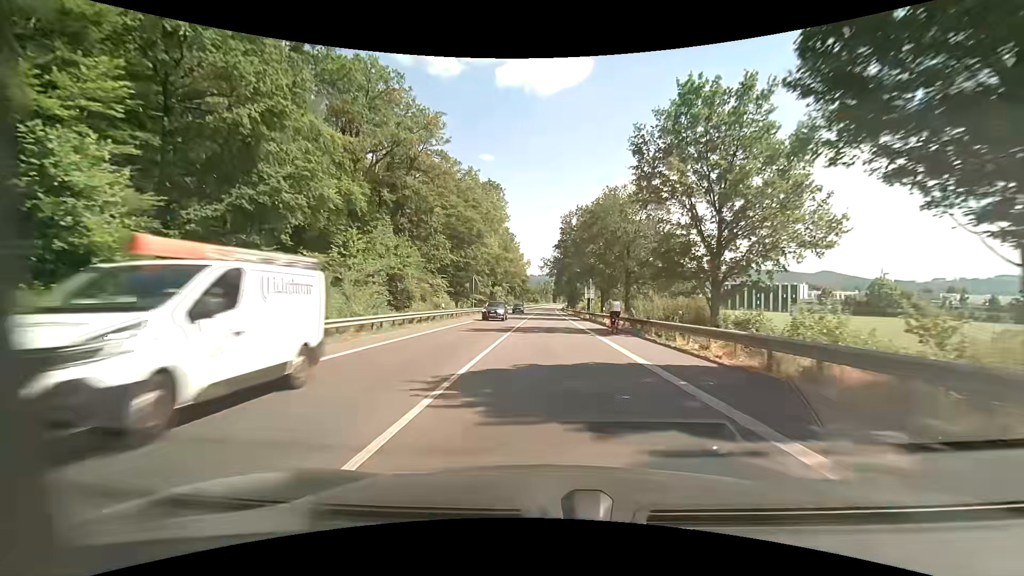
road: primary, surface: asphalt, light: Day
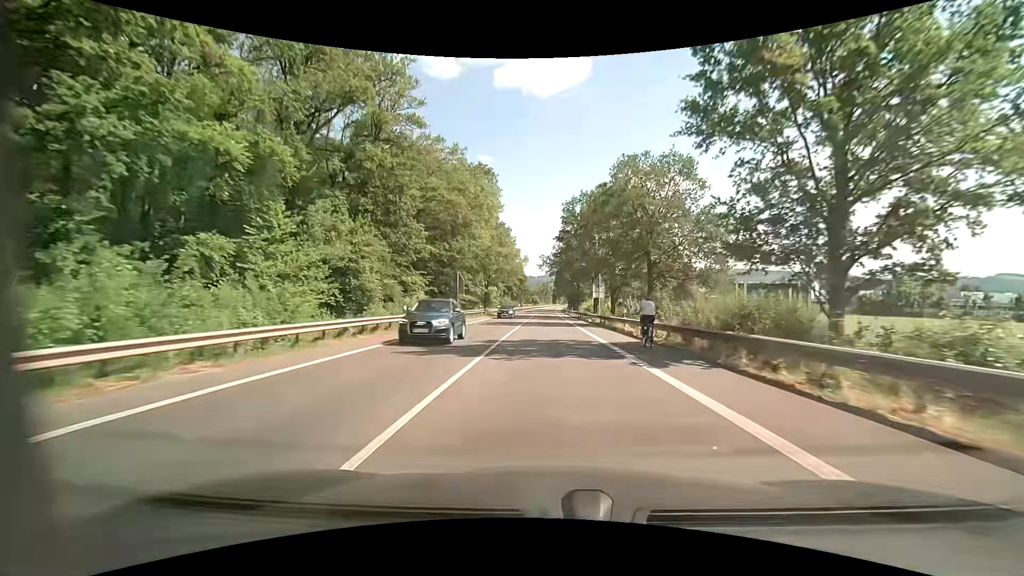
(0.0, +10.5) m; 0°
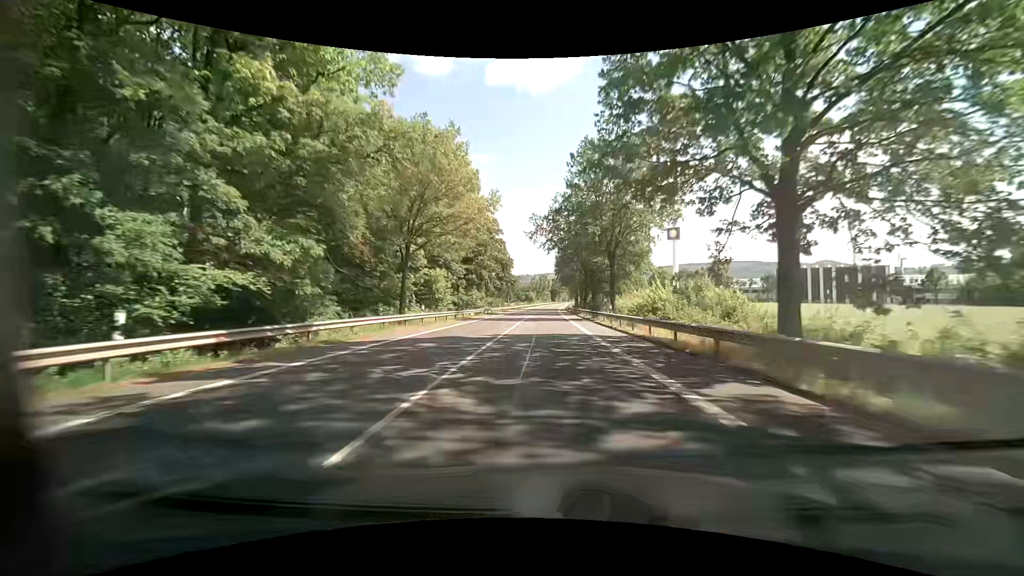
(+0.1, +52.2) m; 0°
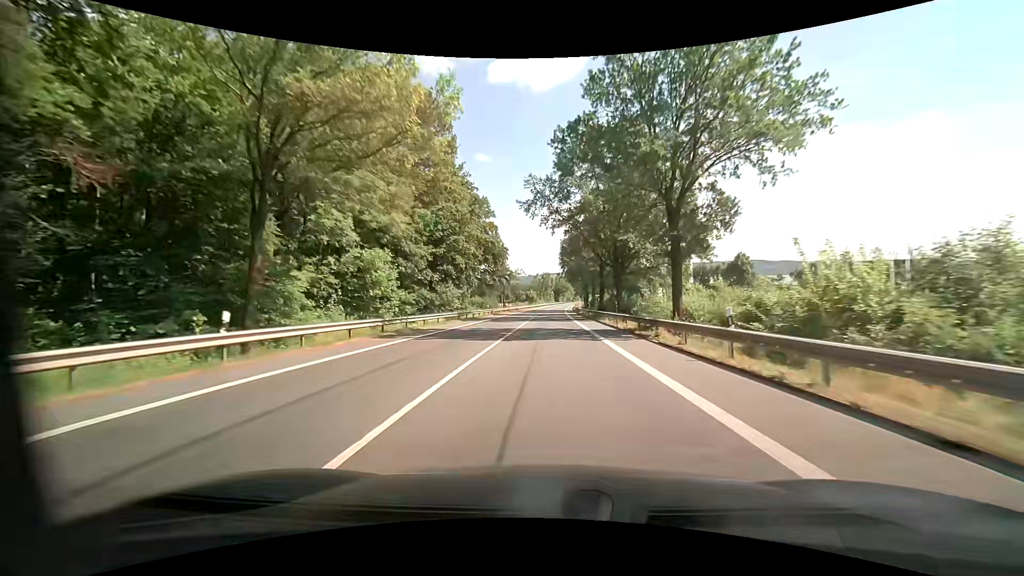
(0.0, +20.9) m; 0°
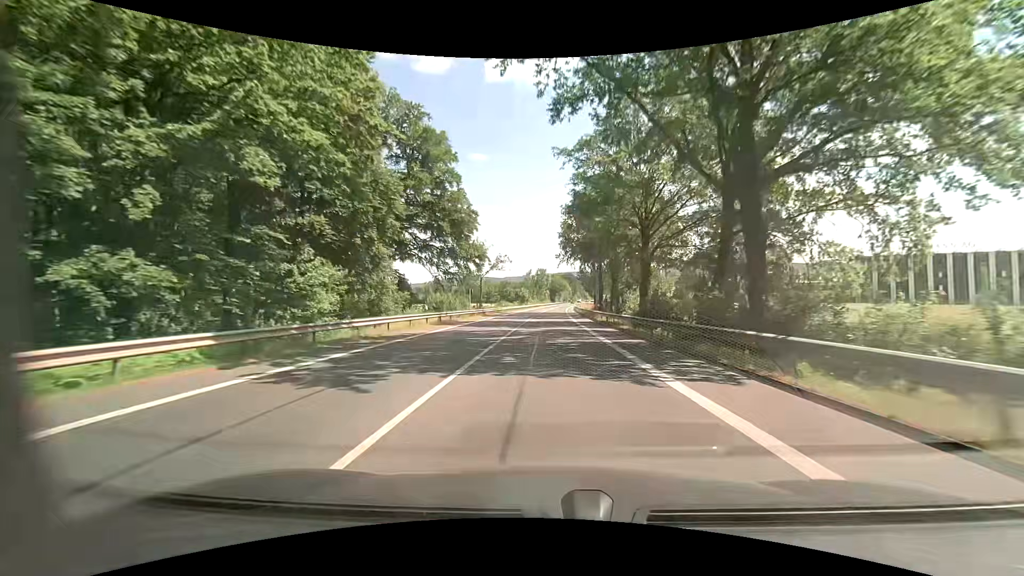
(-0.1, +31.2) m; 0°
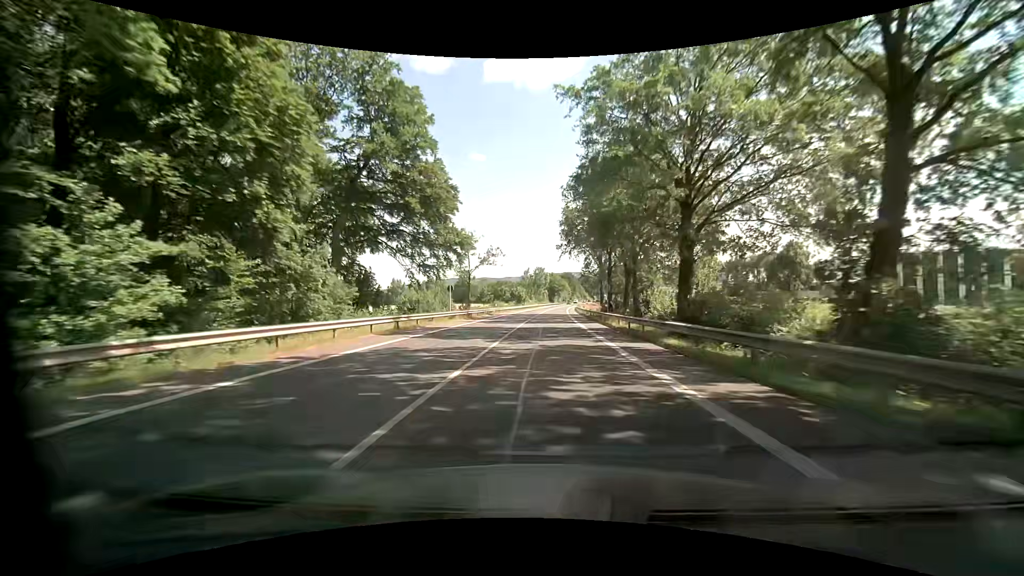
(0.0, +10.4) m; -1°
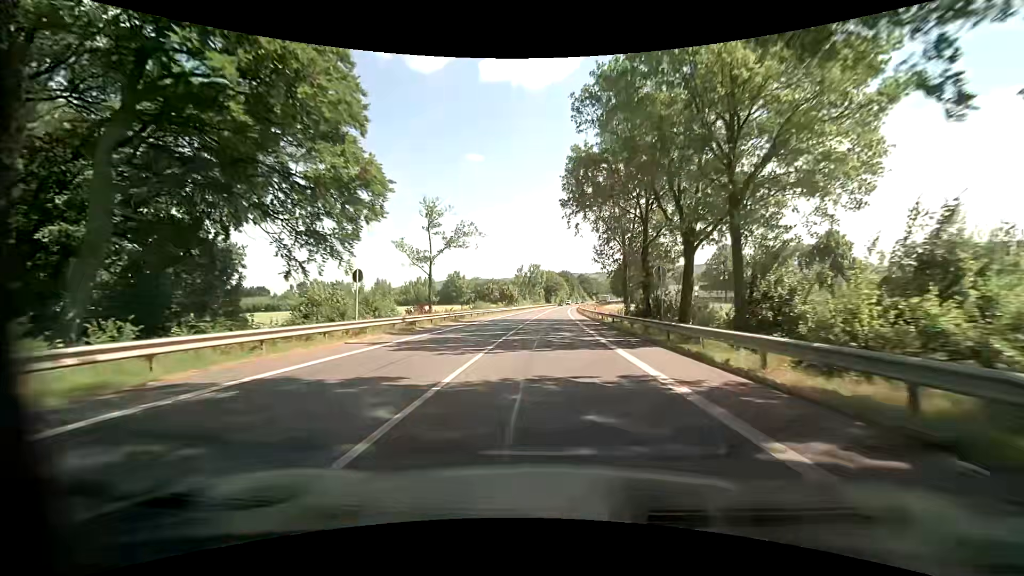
(+0.3, +20.7) m; +1°
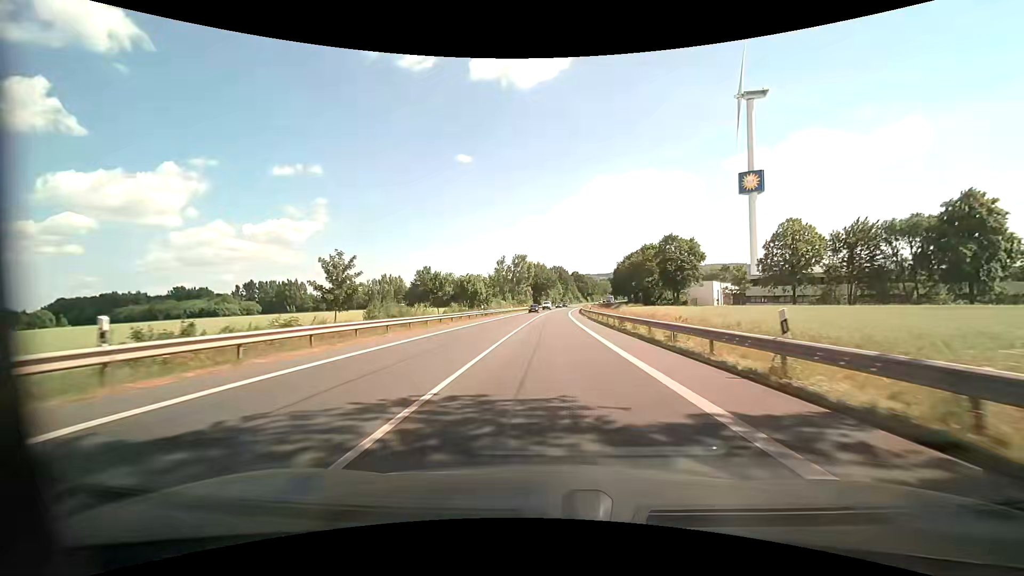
(+0.6, +41.2) m; +1°
(0, +10) (0, +20) (0, +30) (0, +40) (+1, +50) (+1, +60) (+1, +70) (+2, +80) (+2, +90) (+3, +100) m
